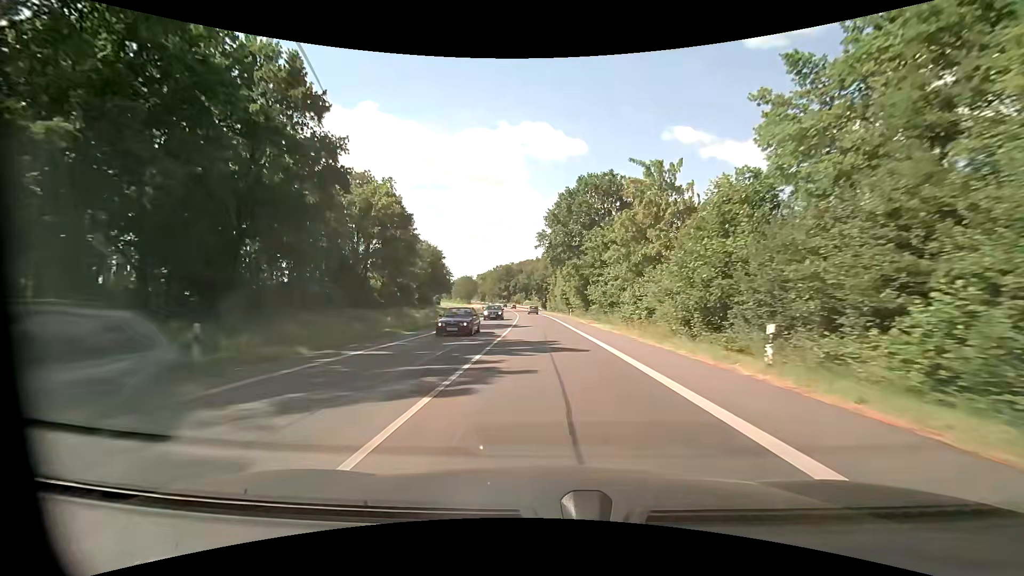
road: primary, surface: asphalt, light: Day
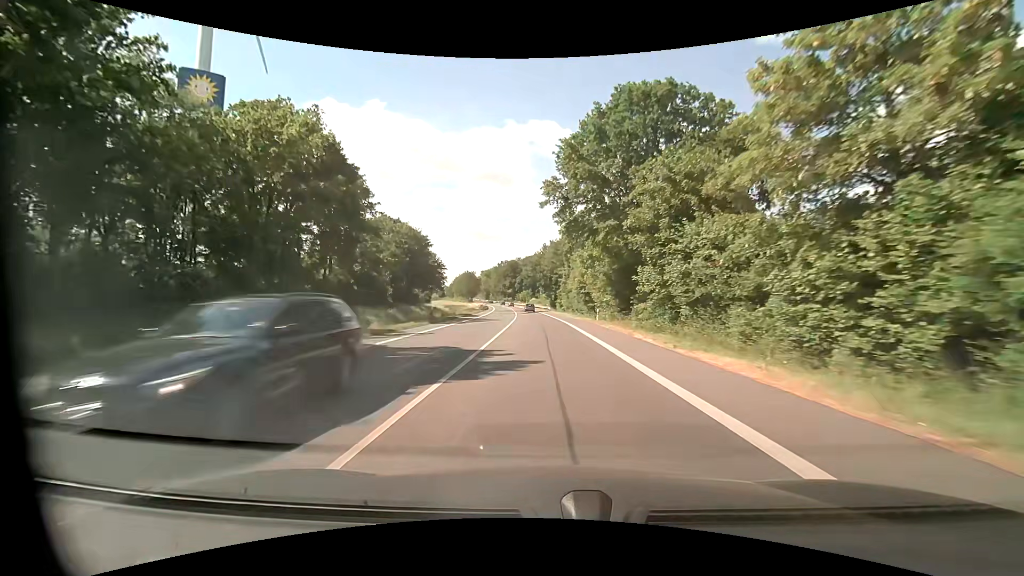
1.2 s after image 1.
(-0.2, +23.3) m; -1°
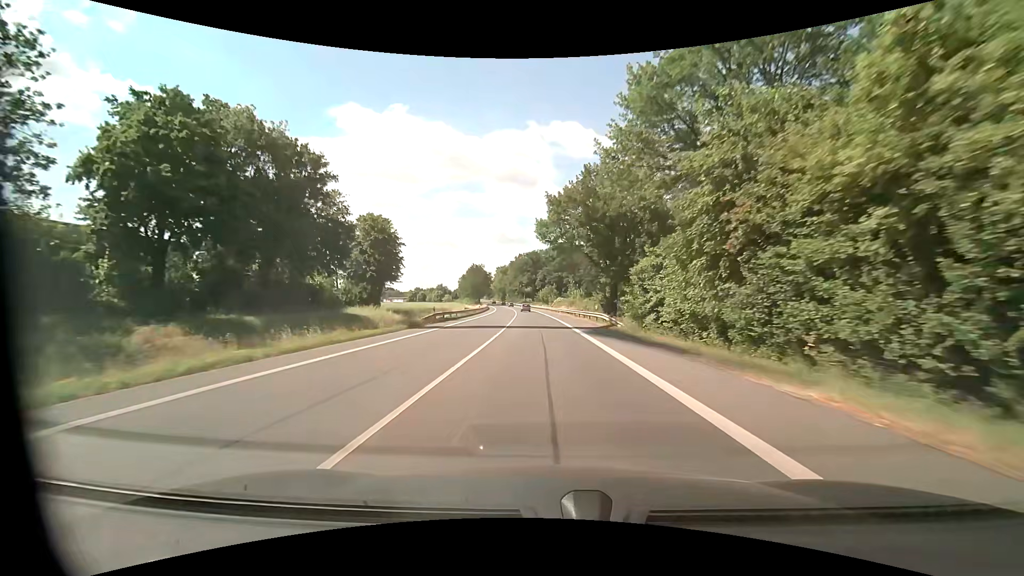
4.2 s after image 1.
(-1.3, +58.1) m; -3°
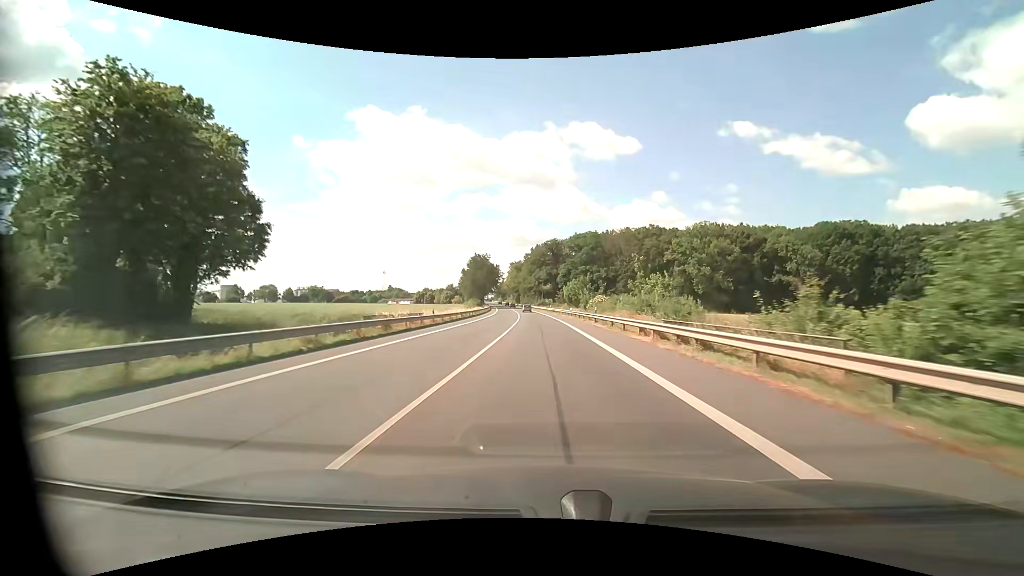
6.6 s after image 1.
(-1.1, +46.4) m; -3°
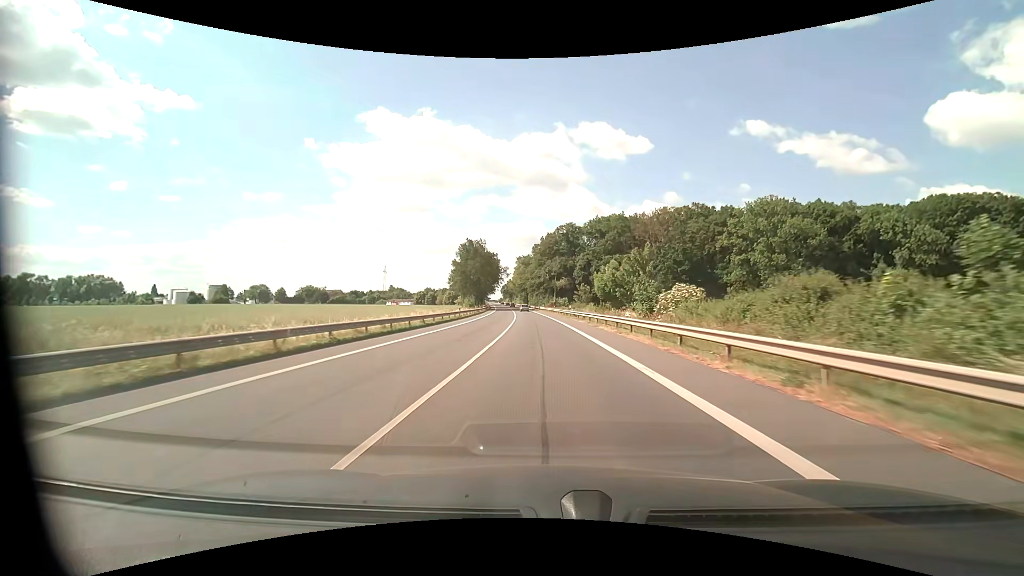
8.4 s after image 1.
(-0.3, +34.9) m; -1°
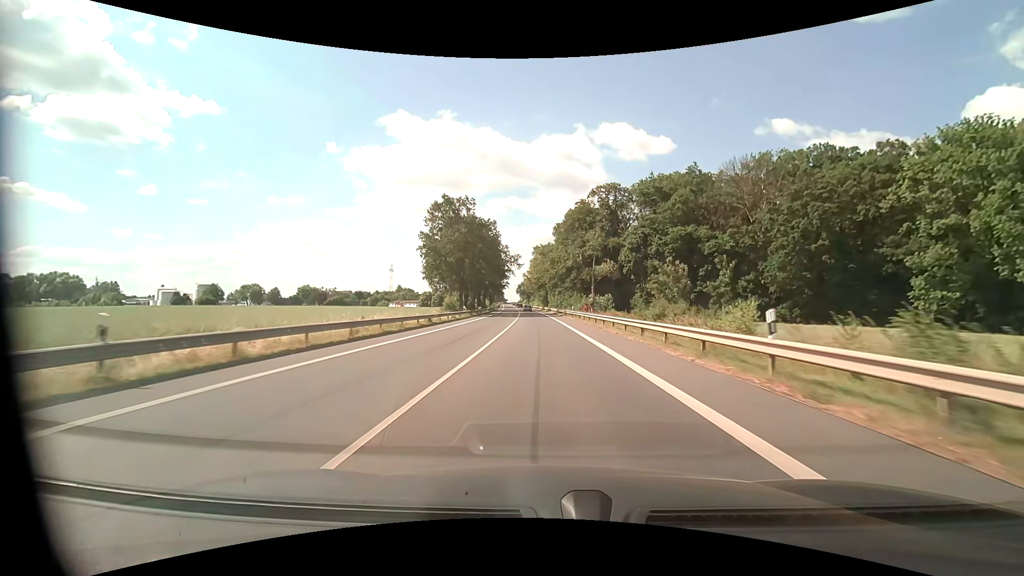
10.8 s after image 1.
(-0.9, +46.4) m; -3°
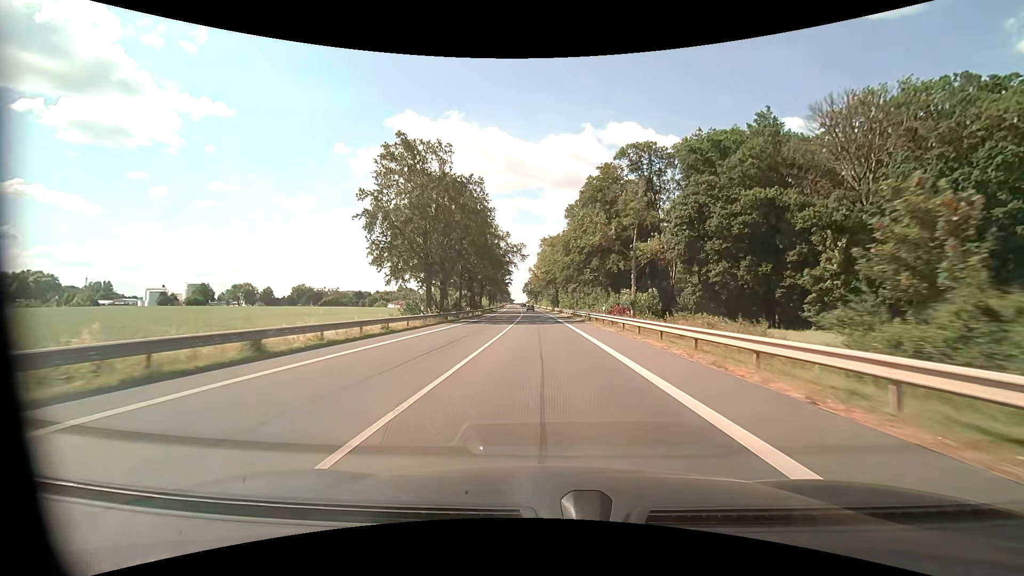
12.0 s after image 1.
(-0.2, +23.2) m; -1°
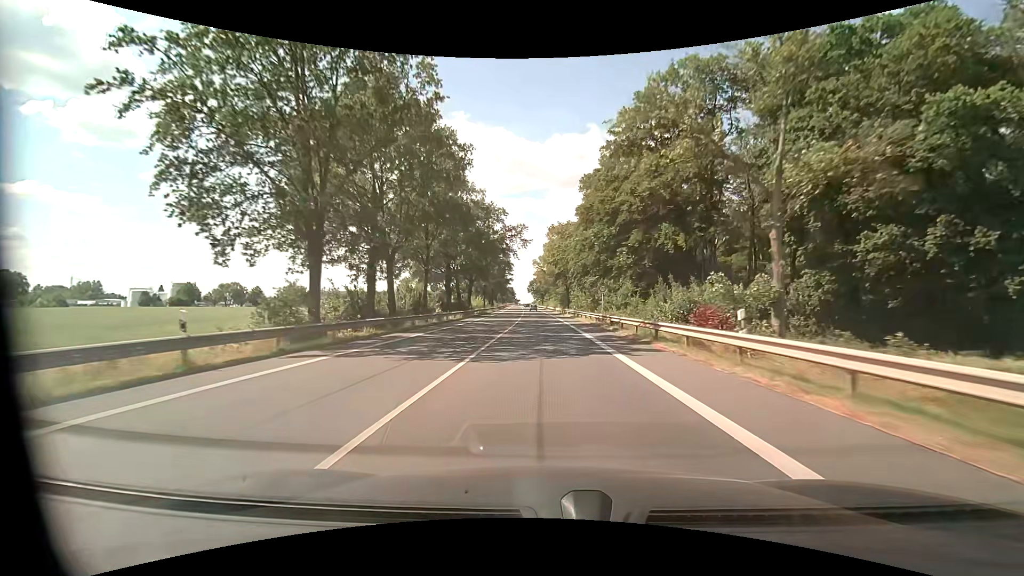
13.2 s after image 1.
(-0.2, +23.2) m; -1°
(0, +10) (0, +20) (0, +30) (0, +40) (-1, +50) (-1, +60) (-1, +70) (-2, +80) (-2, +90) (-2, +100) m
